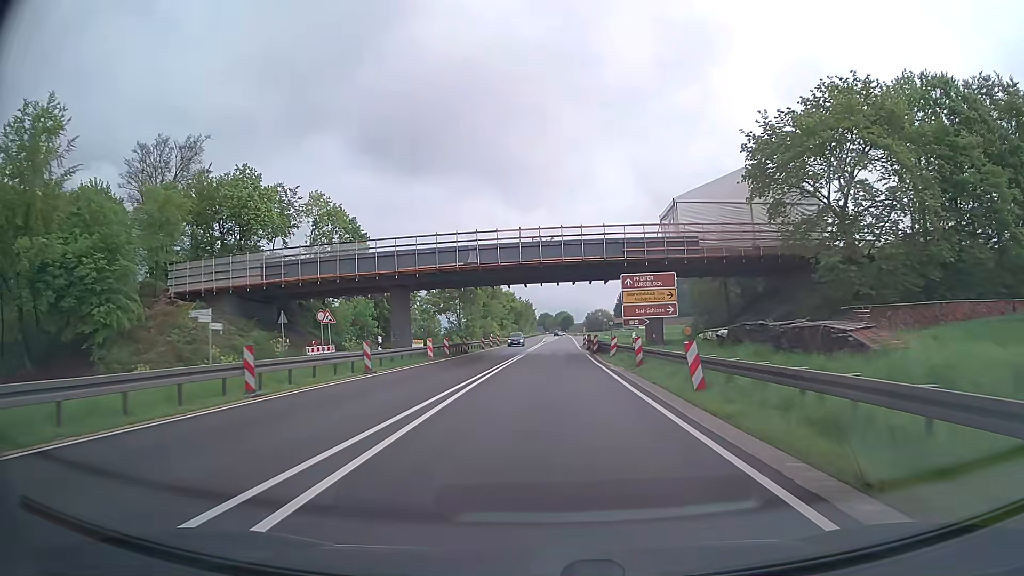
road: trunk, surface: asphalt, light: Day
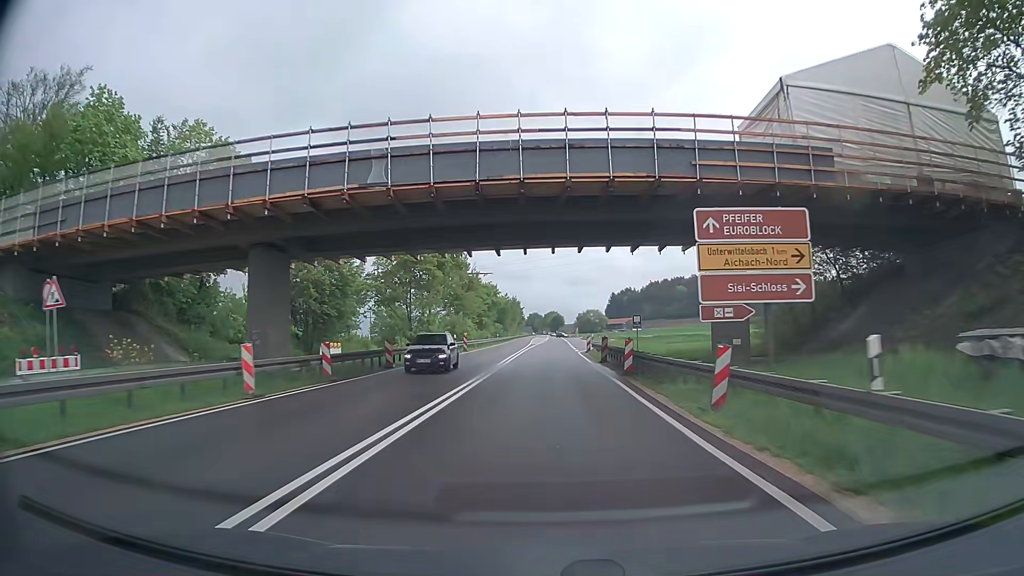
(+0.2, +22.0) m; +1°
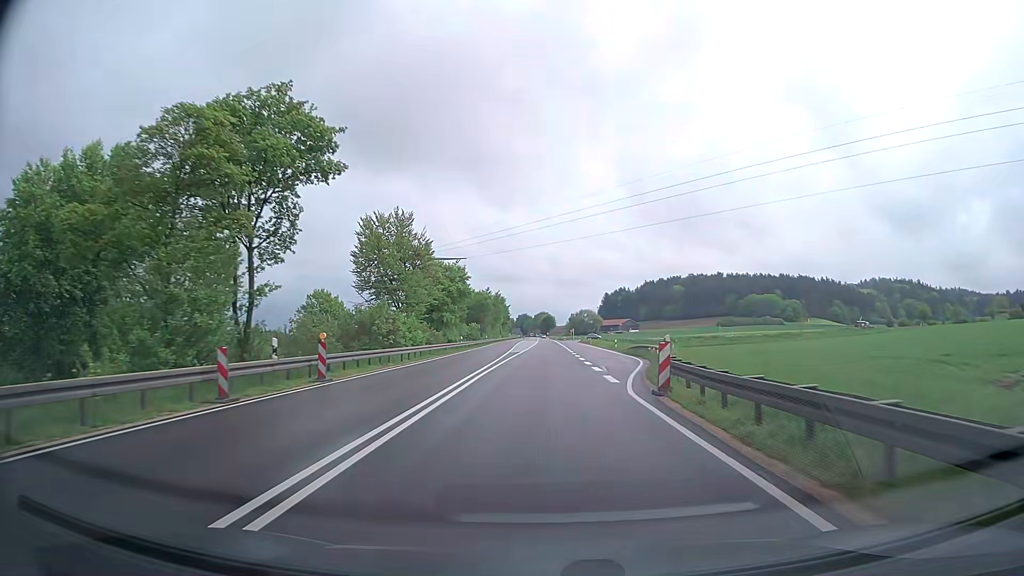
(+0.3, +33.3) m; +1°
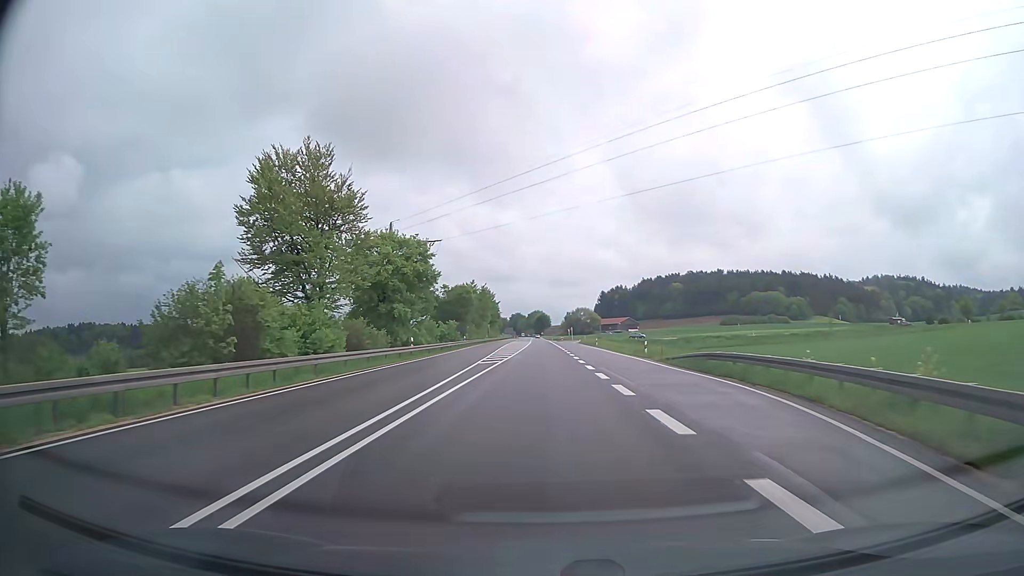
(+0.2, +22.4) m; +1°
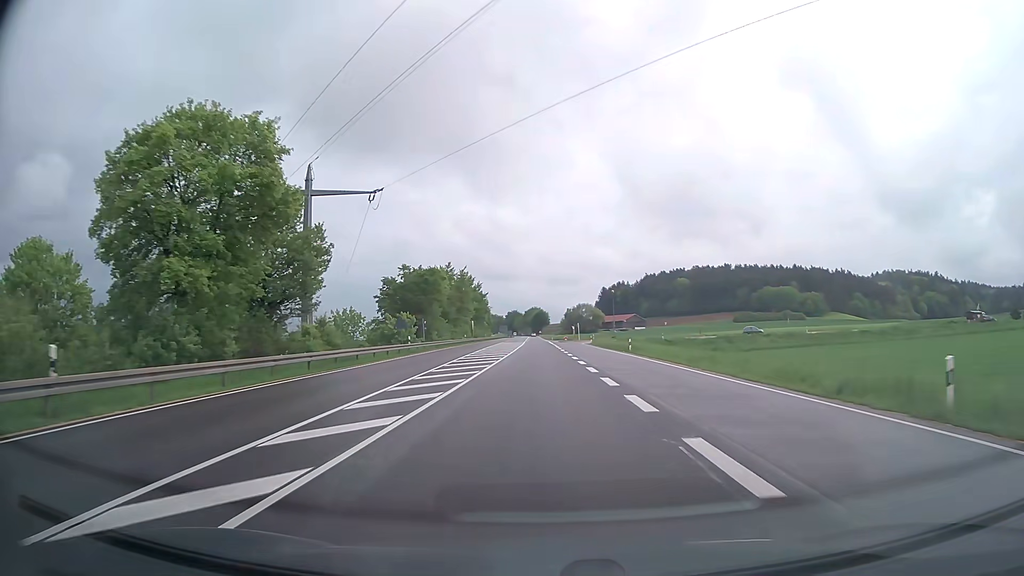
(+0.1, +33.6) m; 0°
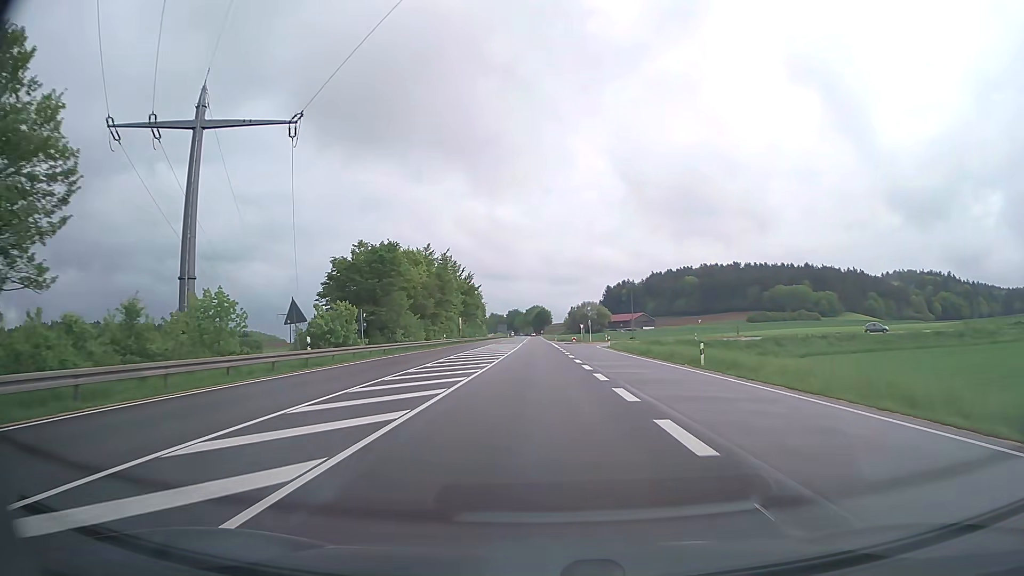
(-0.1, +22.3) m; 0°
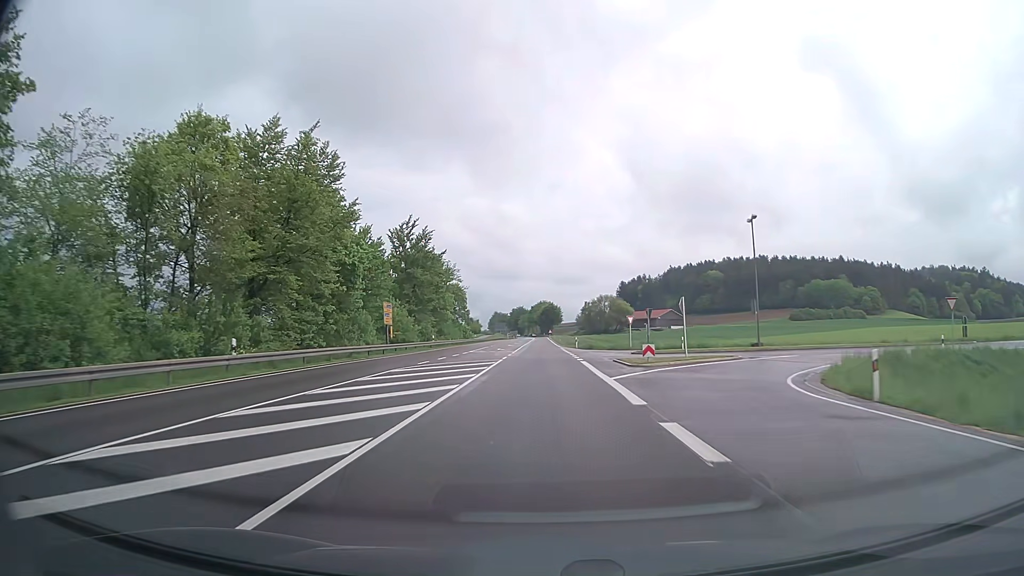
(-0.2, +54.4) m; -1°
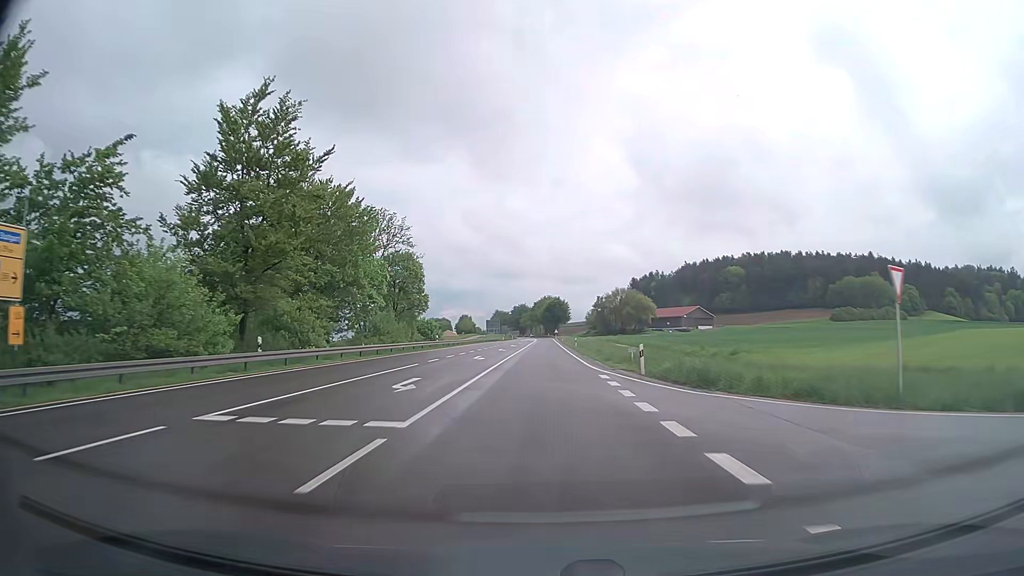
(0.0, +42.5) m; 0°
(0, +10) (0, +20) (0, +30) (0, +40) (0, +50) (0, +60) (0, +70) (0, +80) (0, +90) (0, +100) m
